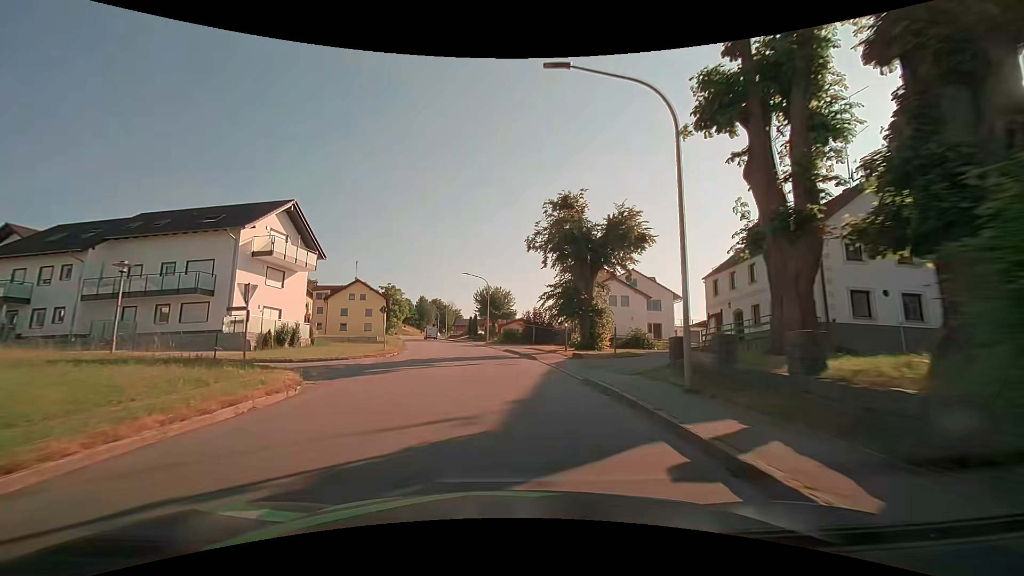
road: tertiary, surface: asphalt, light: Day
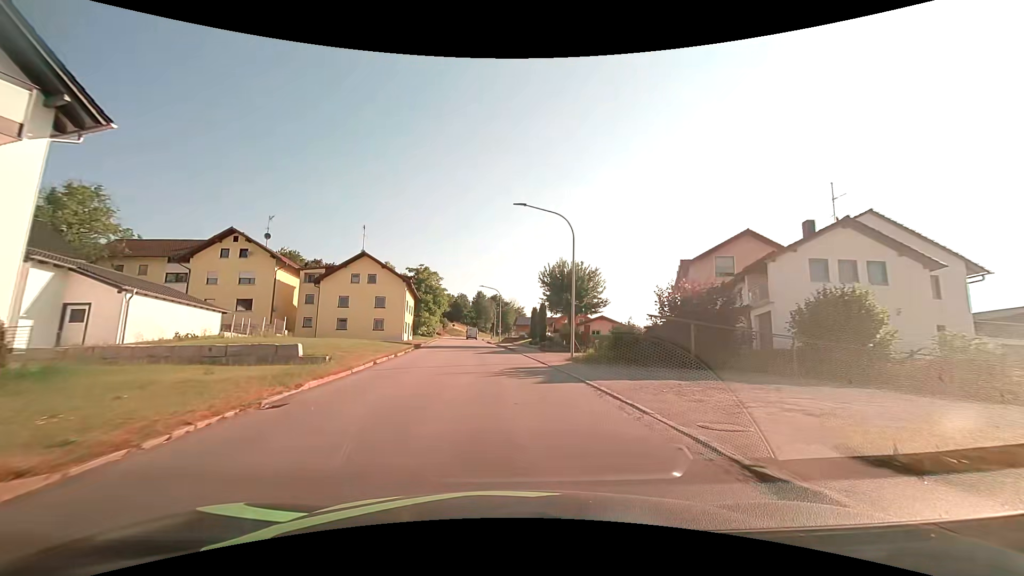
(-1.9, +29.4) m; -8°
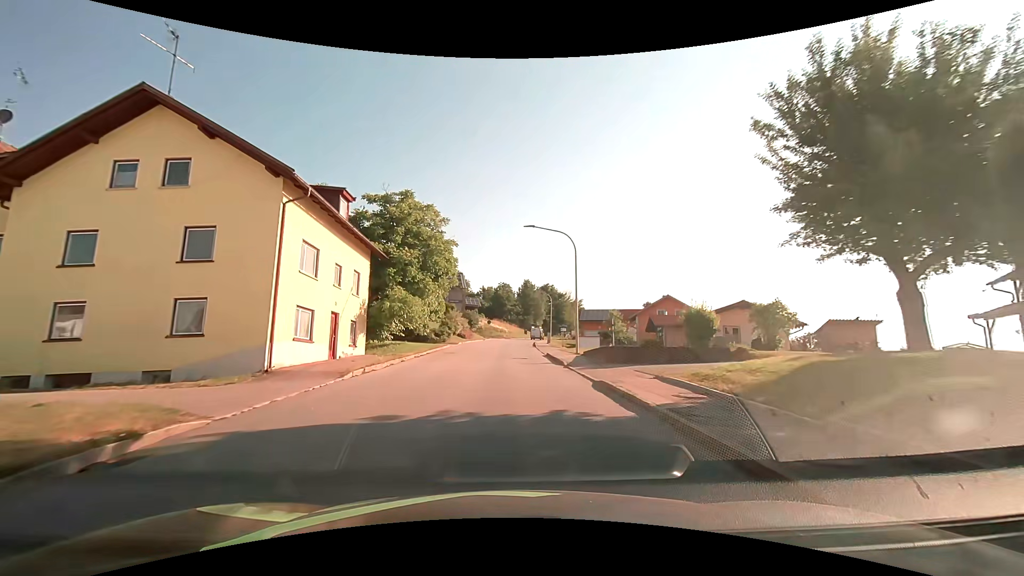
(-1.8, +37.6) m; -5°
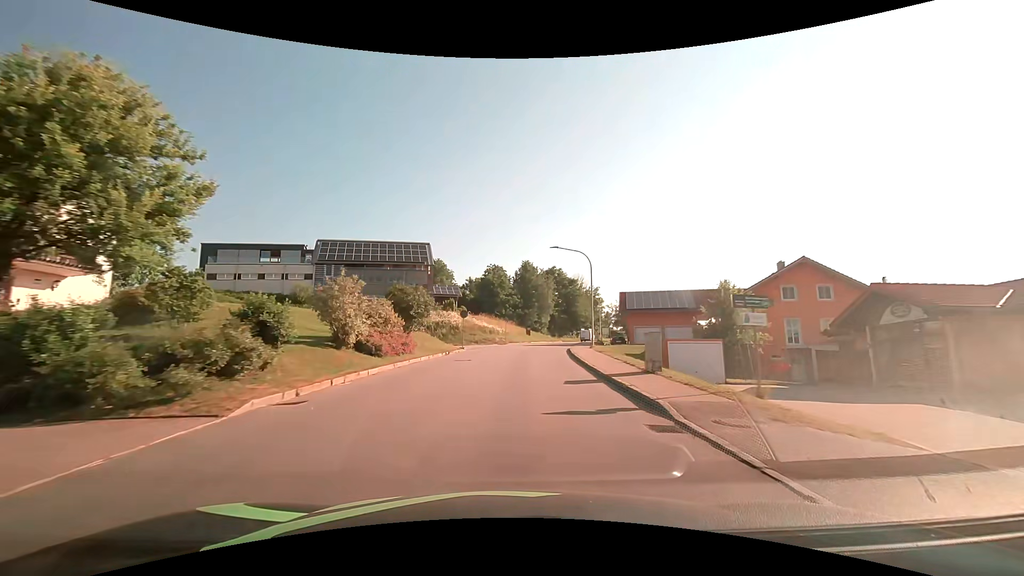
(0.0, +38.1) m; +1°
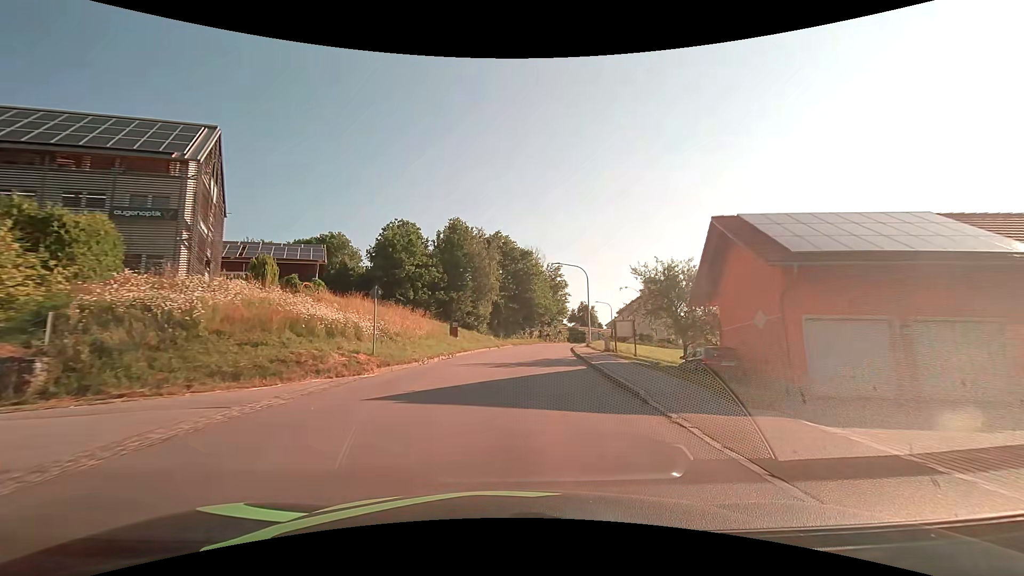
(+2.0, +38.0) m; +7°
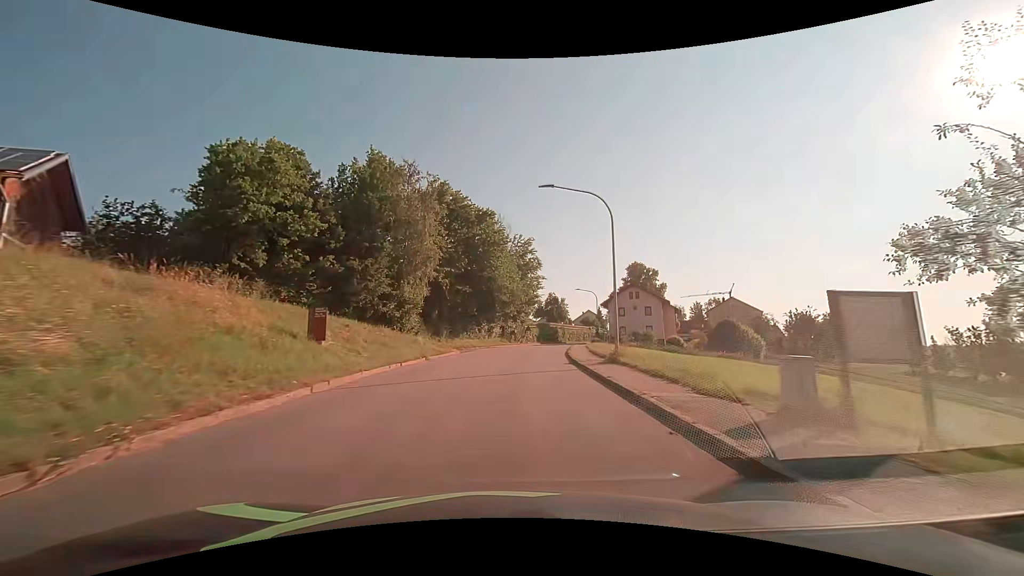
(+0.8, +22.9) m; +5°
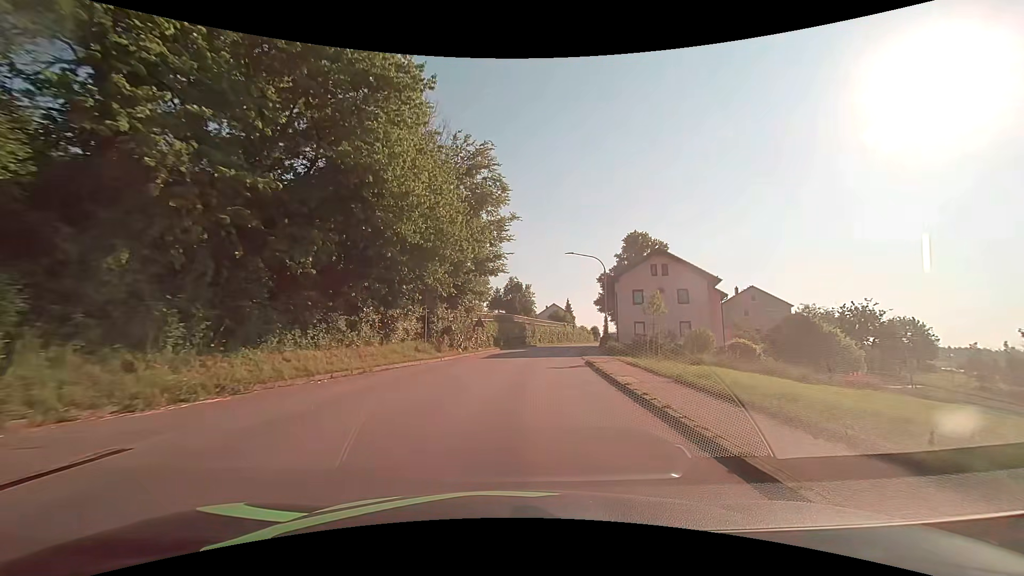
(+1.3, +30.7) m; +5°
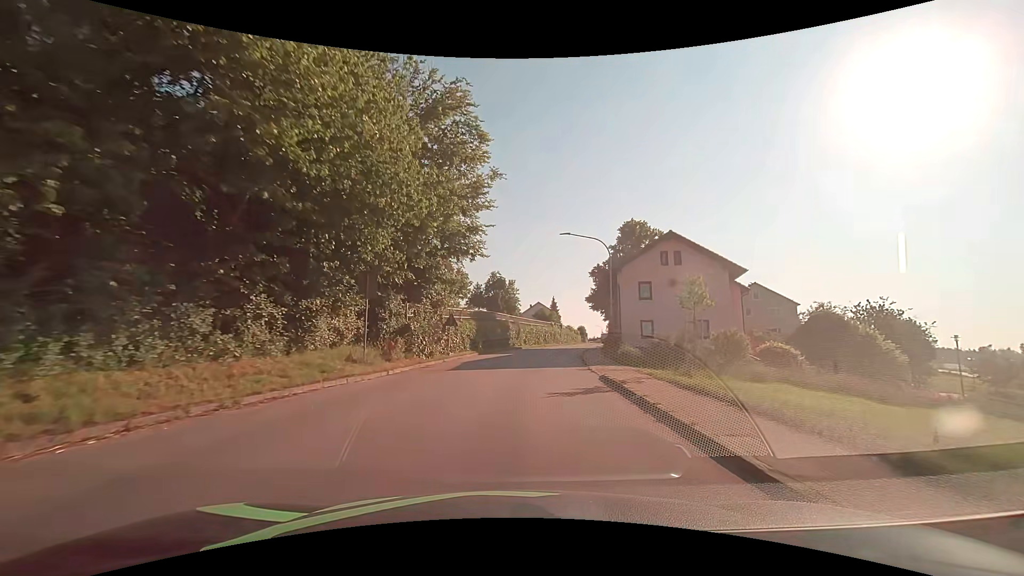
(+0.1, +7.7) m; +2°
(0, +10) (+1, +20) (+2, +30) (+3, +40) (+5, +50) (+8, +59) (+10, +69) (+13, +79) (+16, +88) (+19, +98) m
